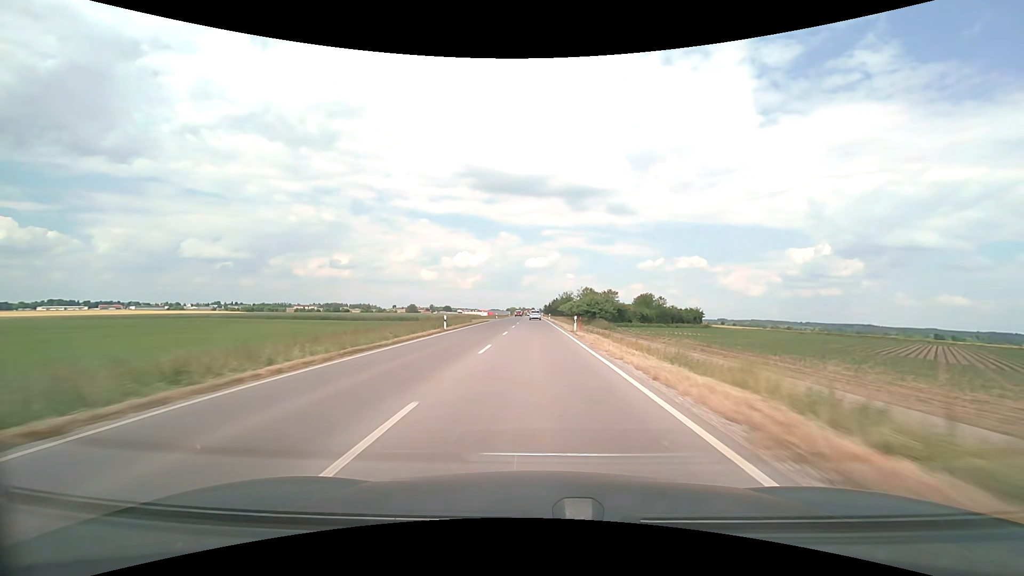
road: secondary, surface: asphalt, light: Day
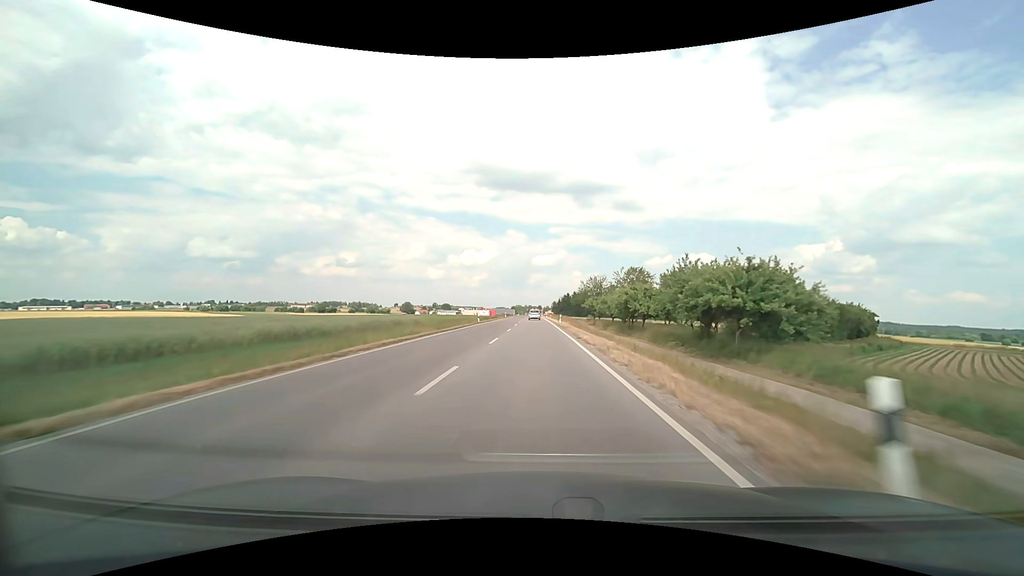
(-0.5, +79.6) m; -1°
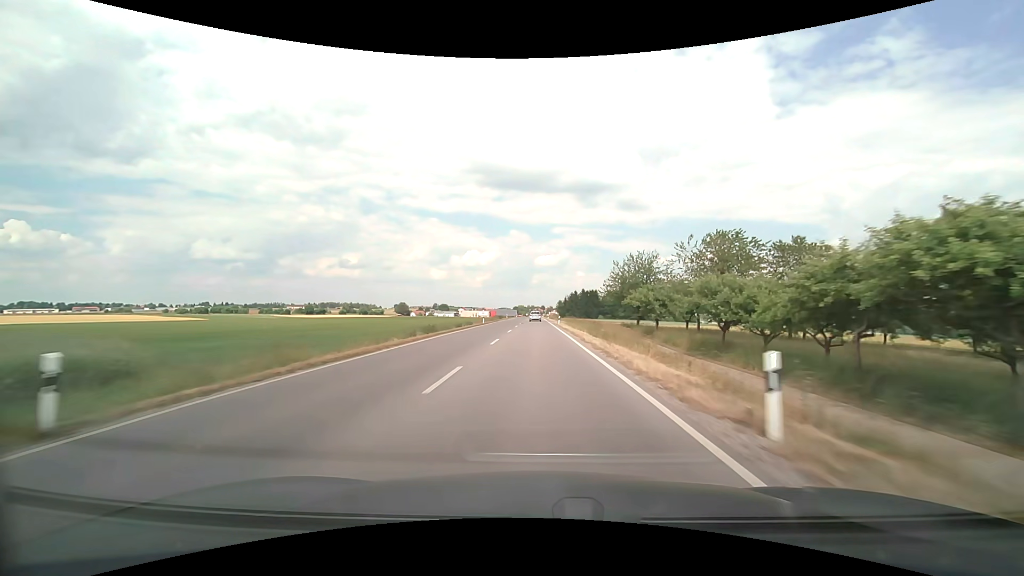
(-0.2, +48.2) m; 0°
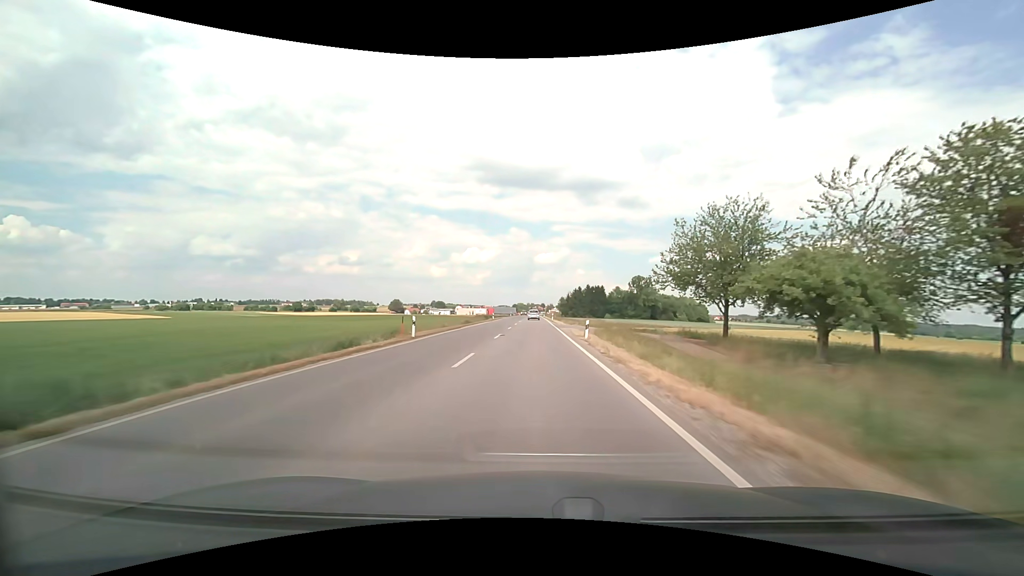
(0.0, +32.7) m; 0°
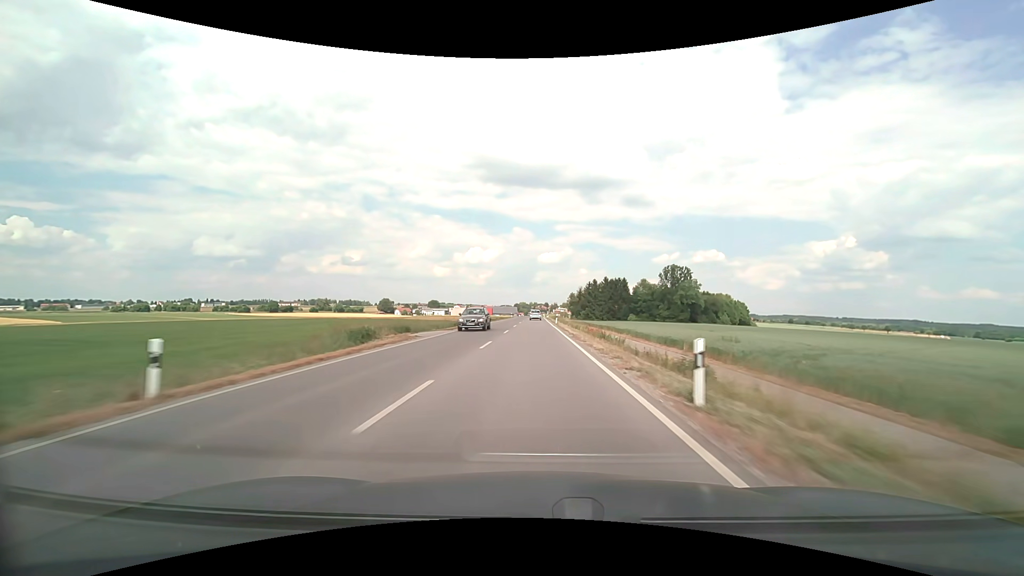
(-0.2, +66.5) m; 0°
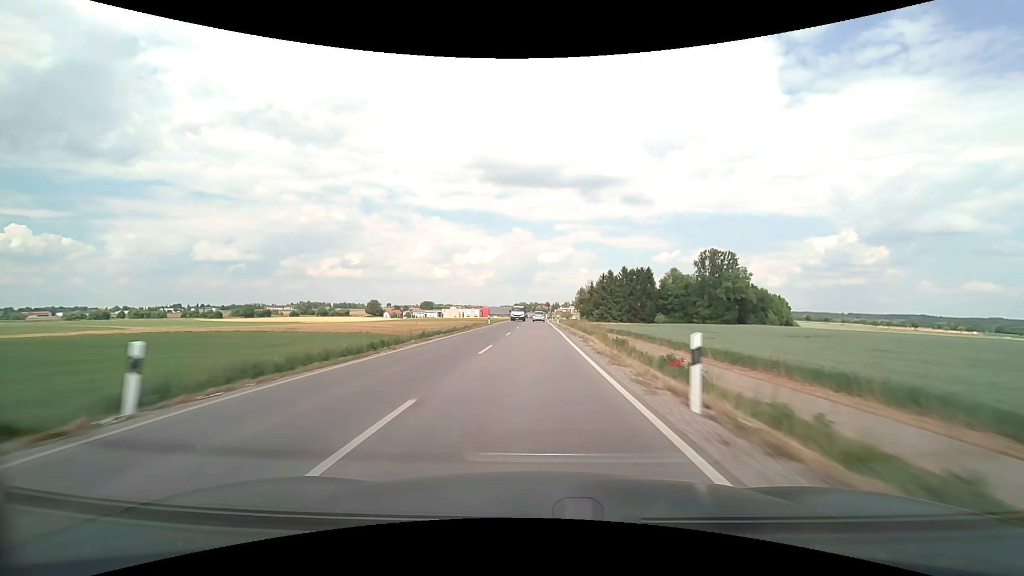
(-0.1, +50.2) m; 0°
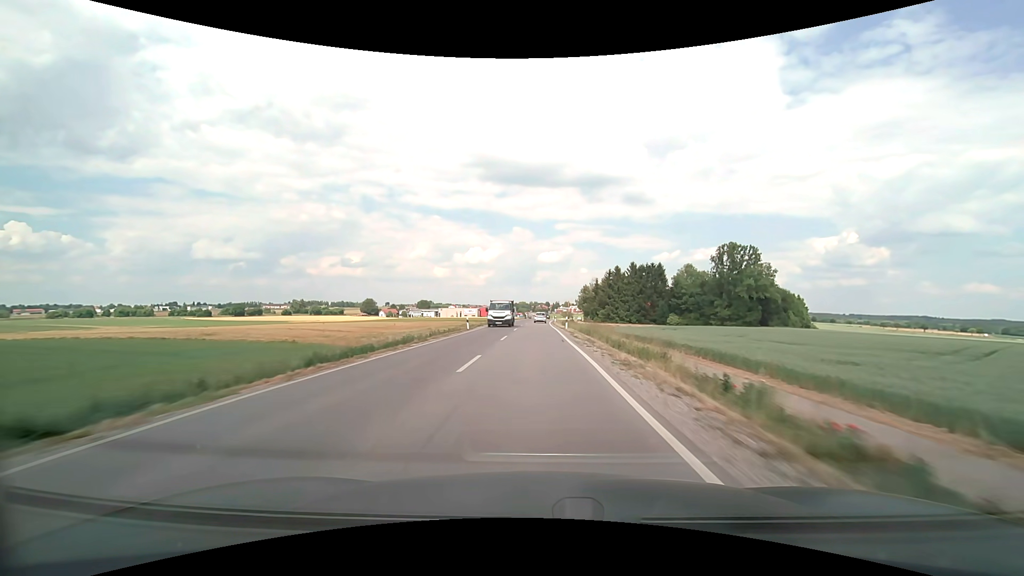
(0.0, +16.8) m; 0°
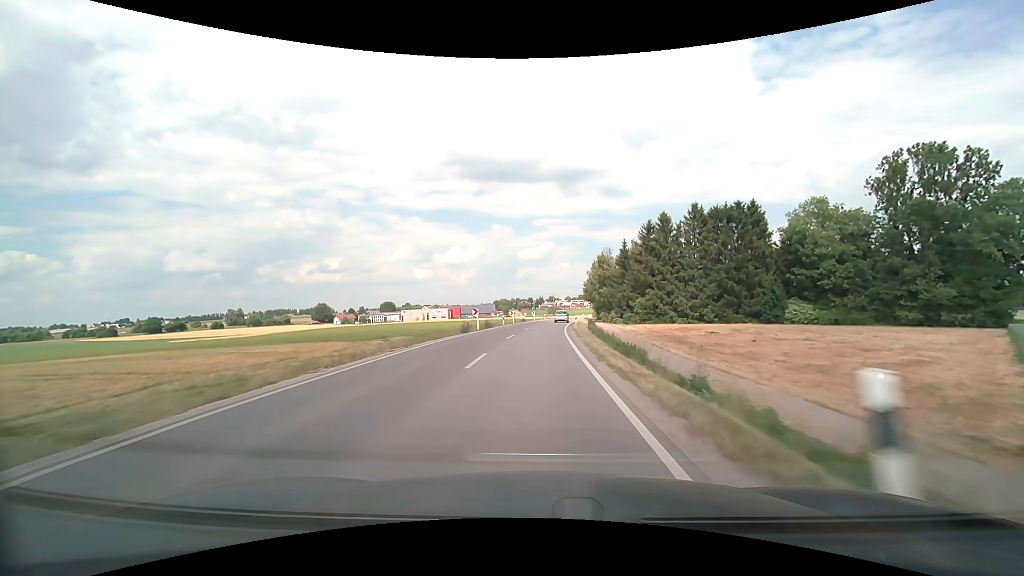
(+1.0, +83.8) m; +2°
(0, +10) (0, +20) (0, +30) (+1, +40) (+2, +50) (+2, +60) (+3, +70) (+4, +80) (+5, +90) (+6, +100) m
